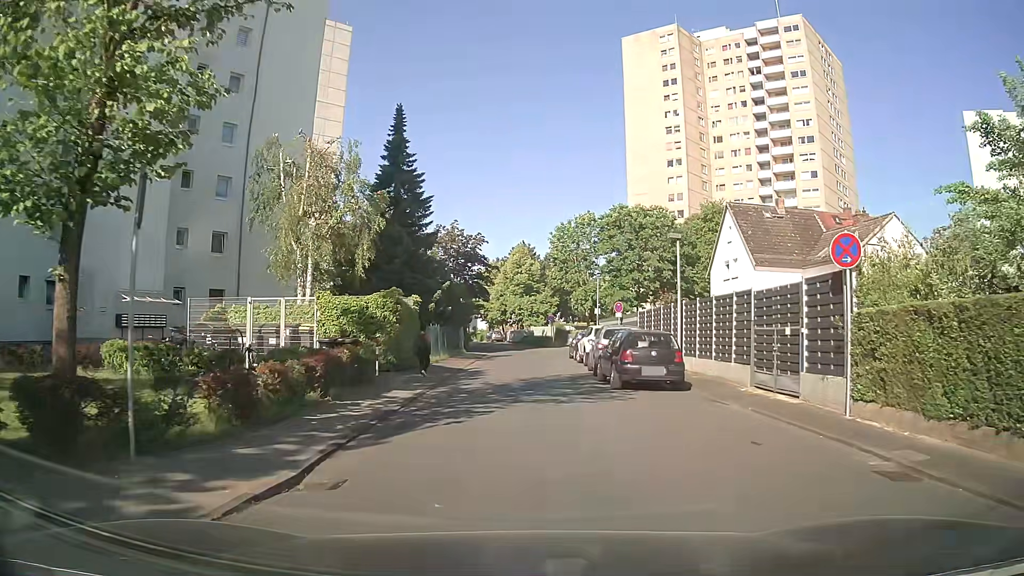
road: residential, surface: asphalt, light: Day
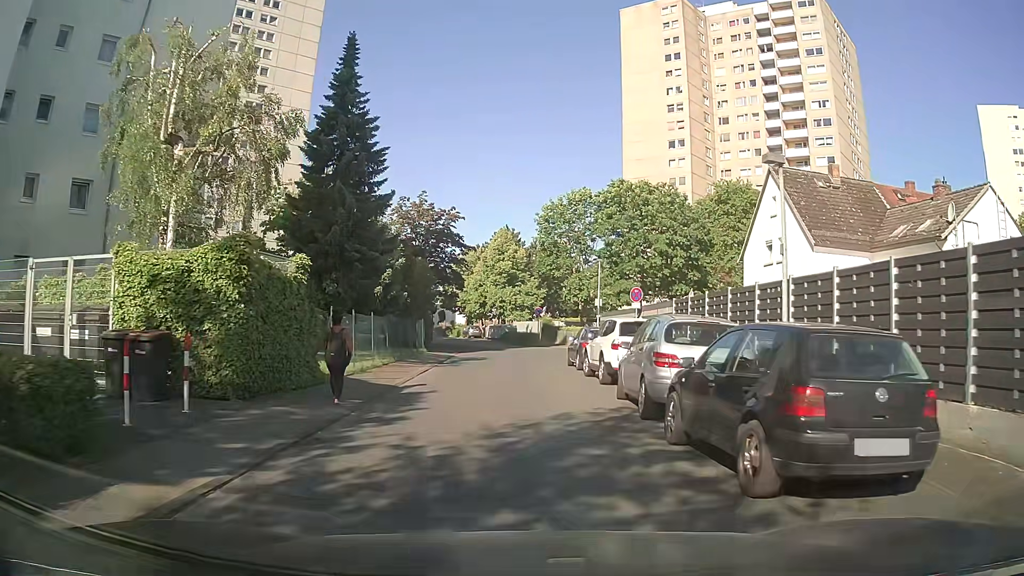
(+0.1, +11.0) m; +1°
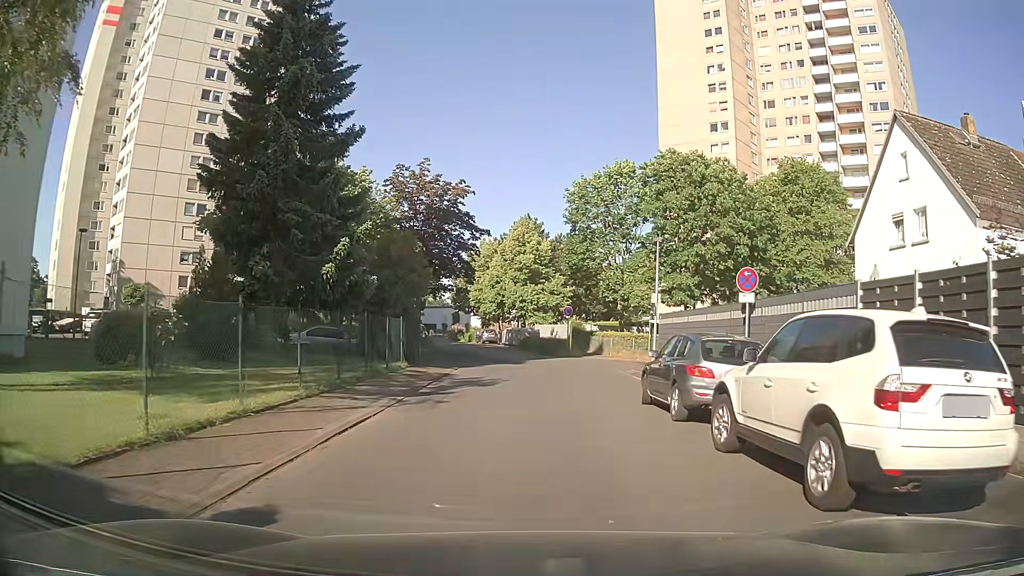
(-0.2, +11.3) m; -1°
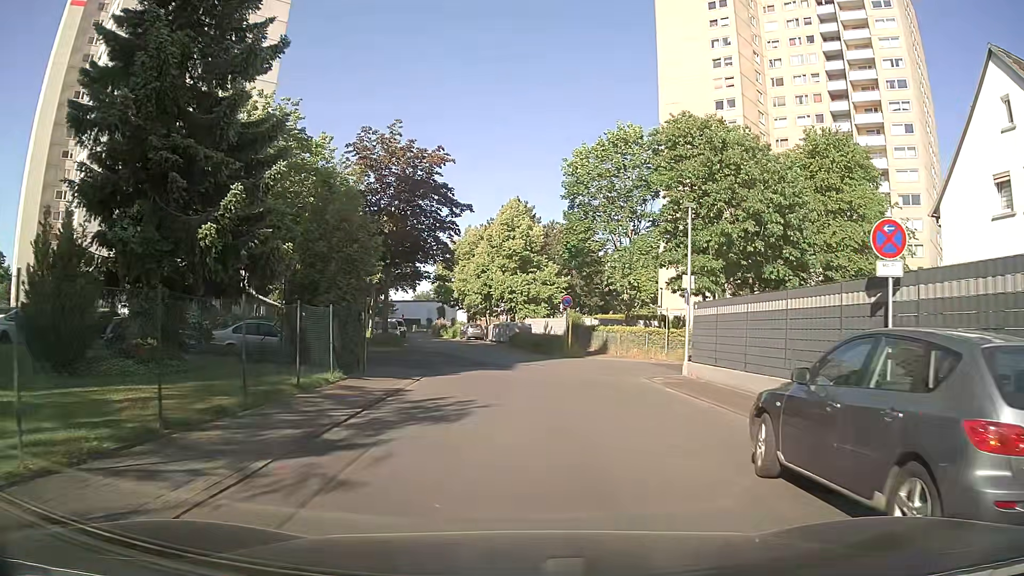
(0.0, +7.2) m; 0°
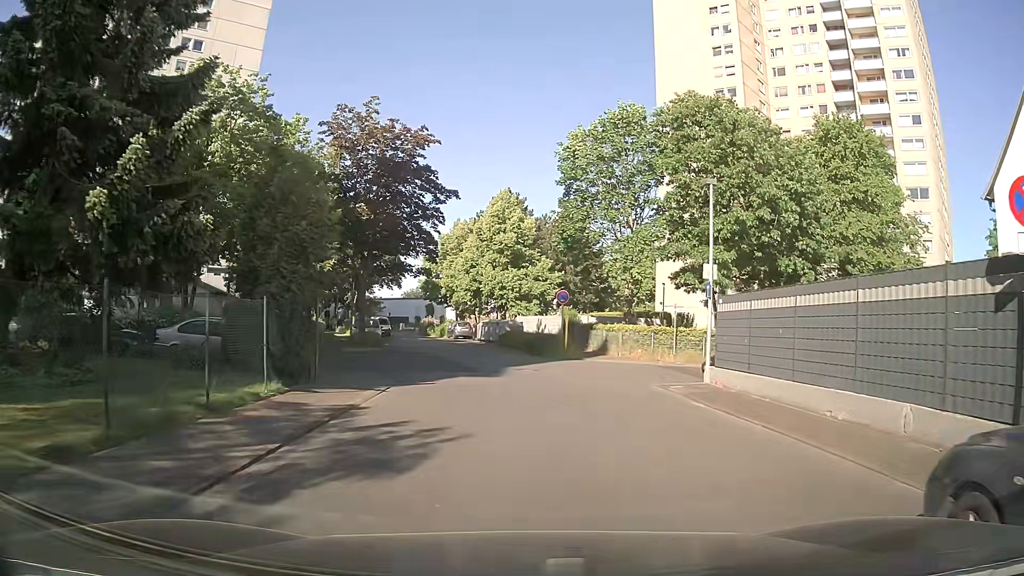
(0.0, +3.5) m; +1°
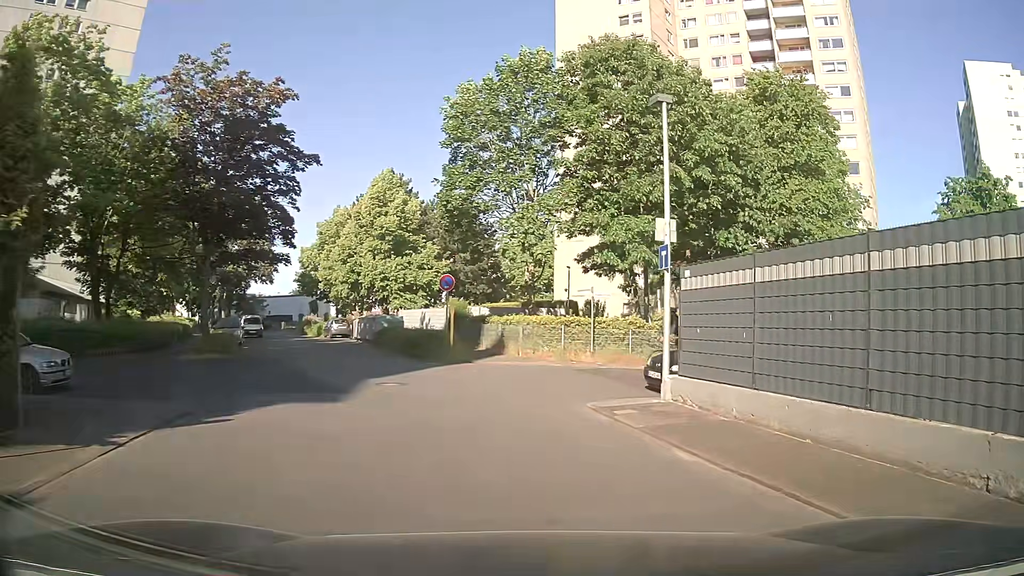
(+0.4, +6.4) m; +9°
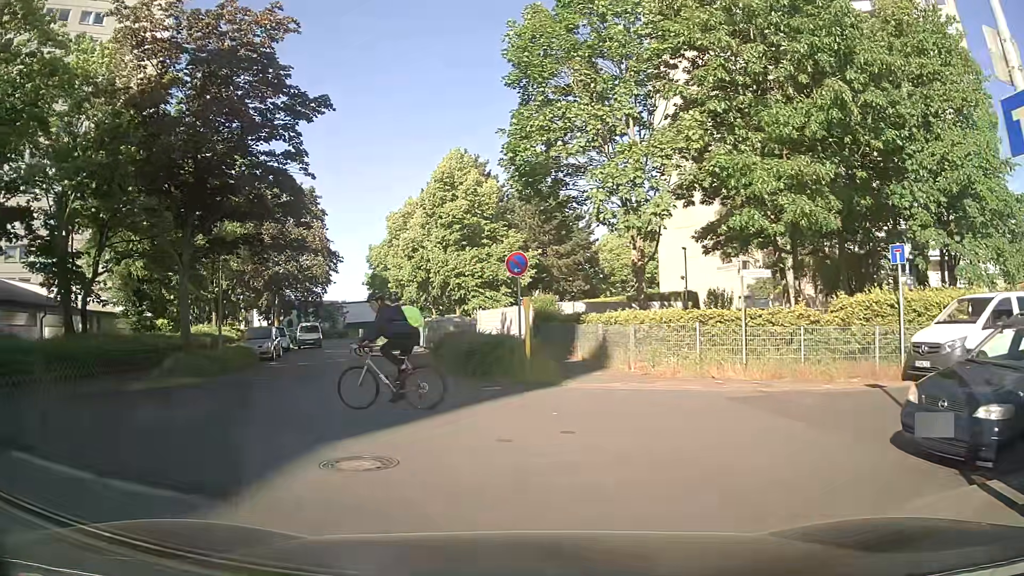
(0.0, +7.8) m; -7°
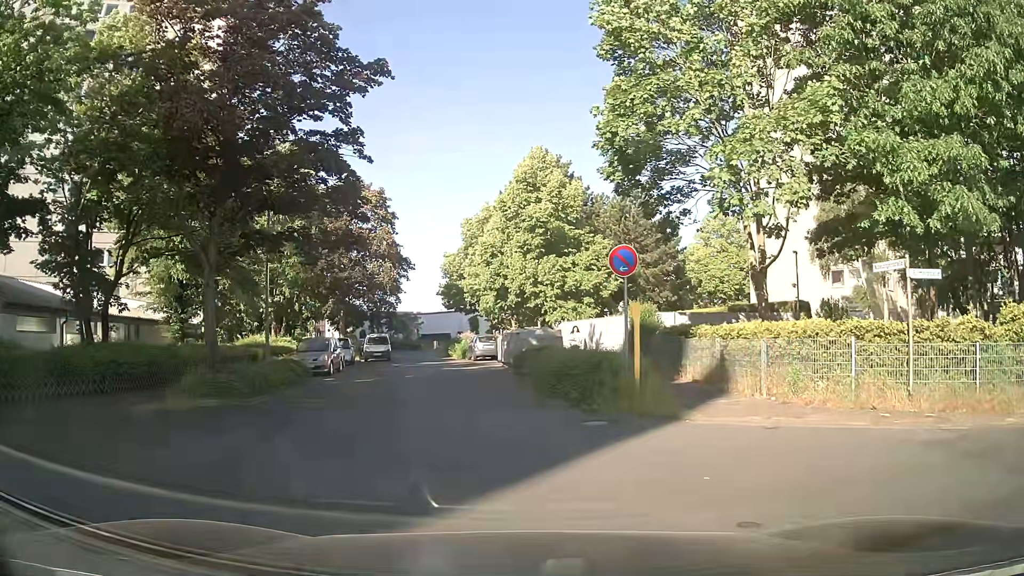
(-0.3, +3.6) m; -8°
(0, +10) (-2, +20) (-3, +30) (-4, +40) (-6, +50) (-7, +59) (-10, +69) (-14, +78) (-17, +88) (-22, +97) m
